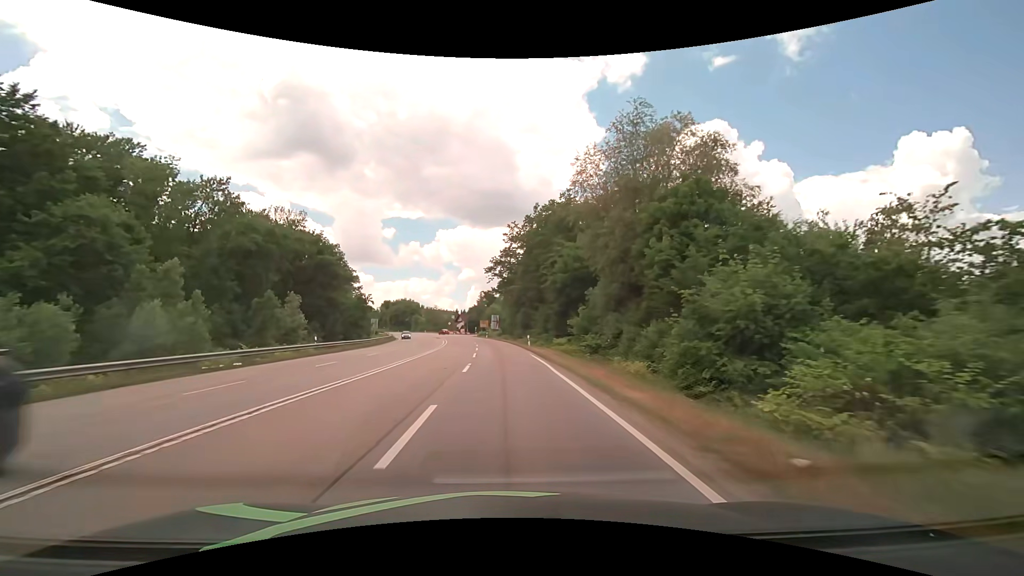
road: secondary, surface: asphalt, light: Day
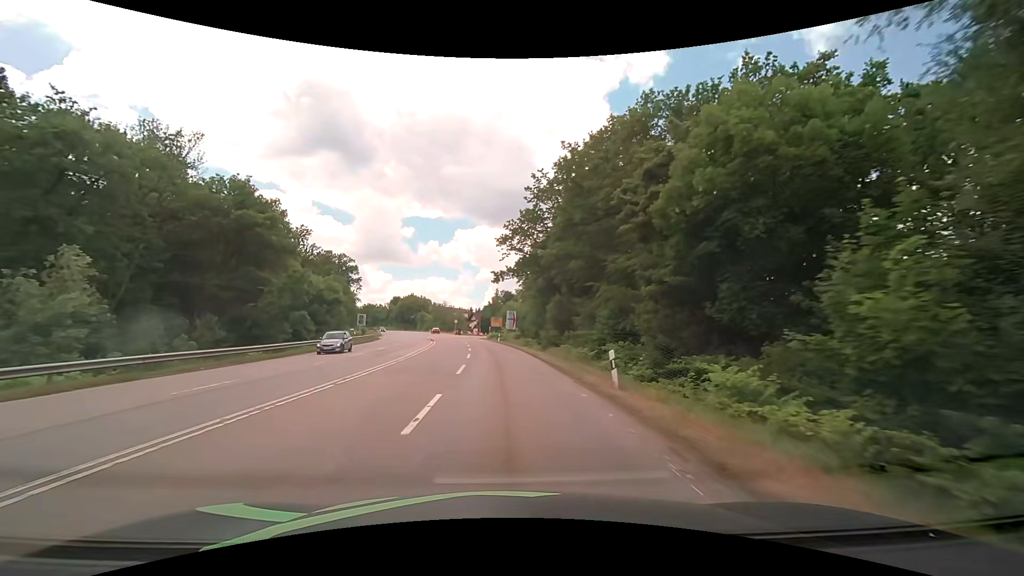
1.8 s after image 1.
(-0.4, +27.3) m; -2°
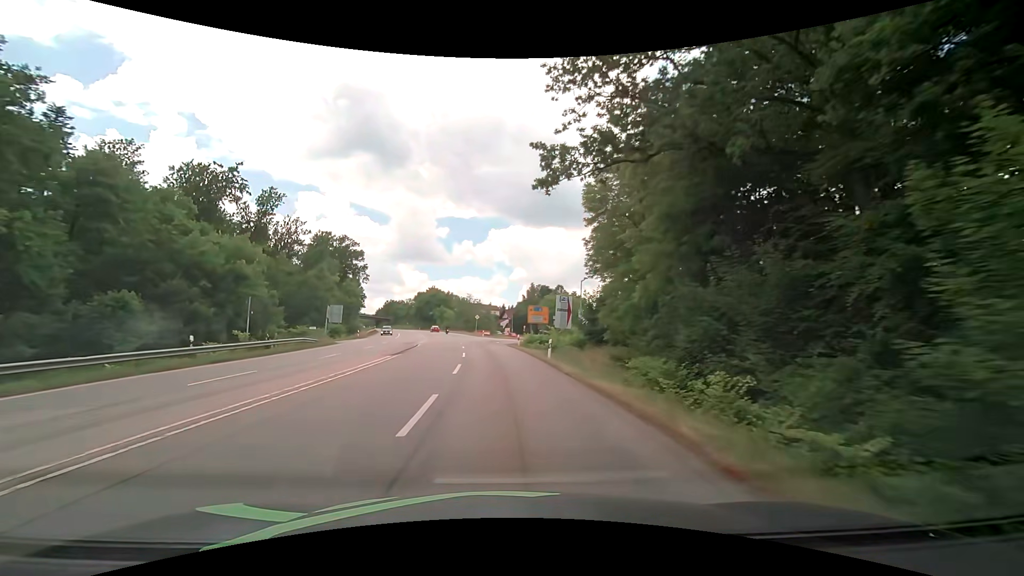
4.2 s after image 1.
(-1.3, +36.5) m; -4°
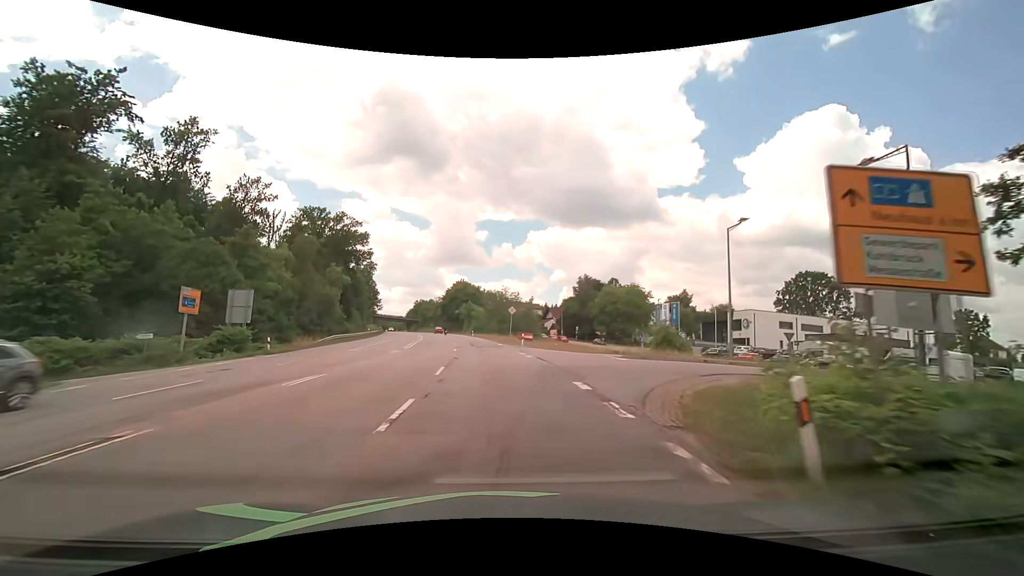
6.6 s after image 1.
(-1.3, +36.7) m; -4°
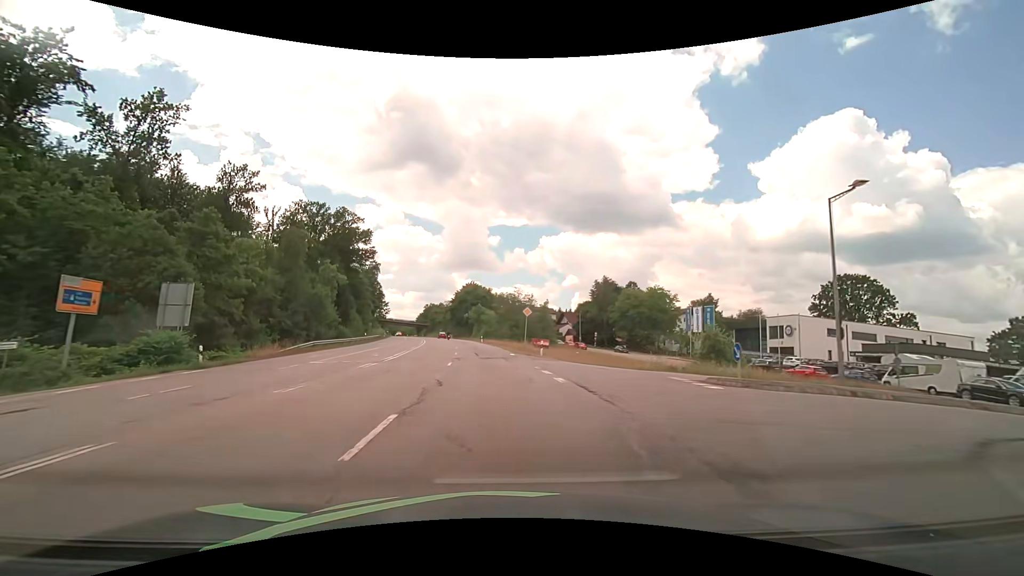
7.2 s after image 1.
(-0.1, +9.2) m; -1°
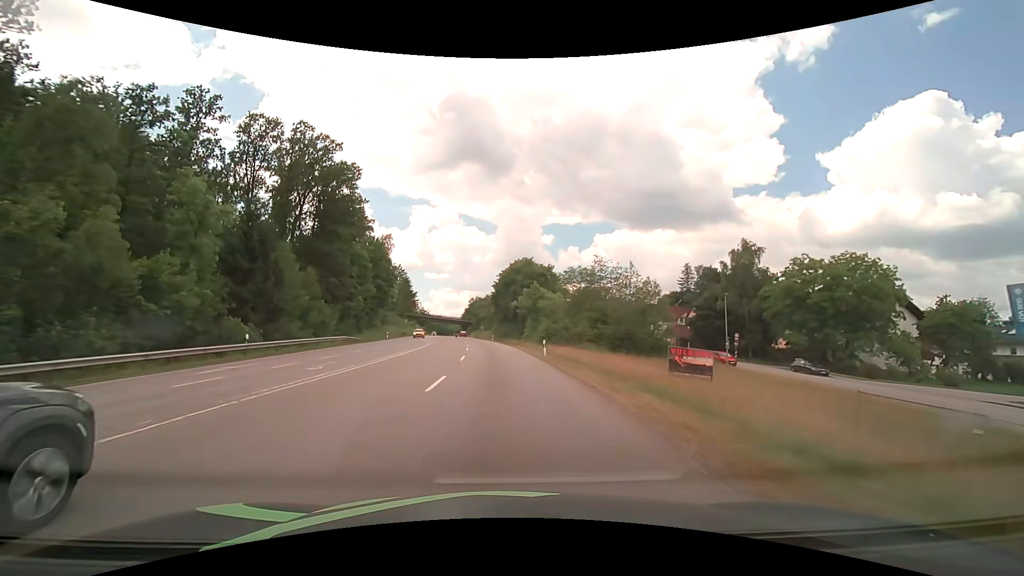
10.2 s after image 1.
(-2.6, +45.7) m; -6°
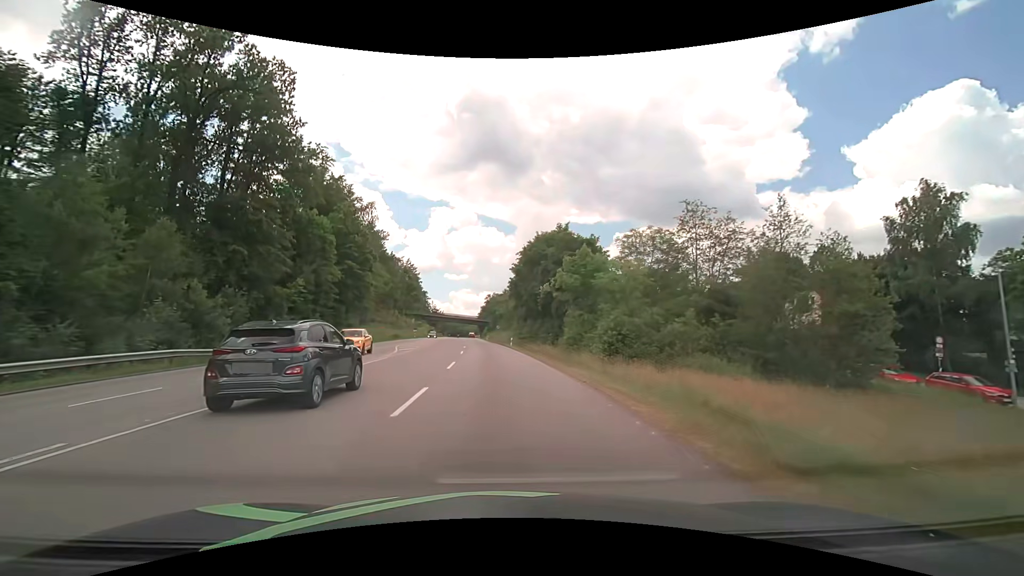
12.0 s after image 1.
(-0.6, +27.5) m; -2°
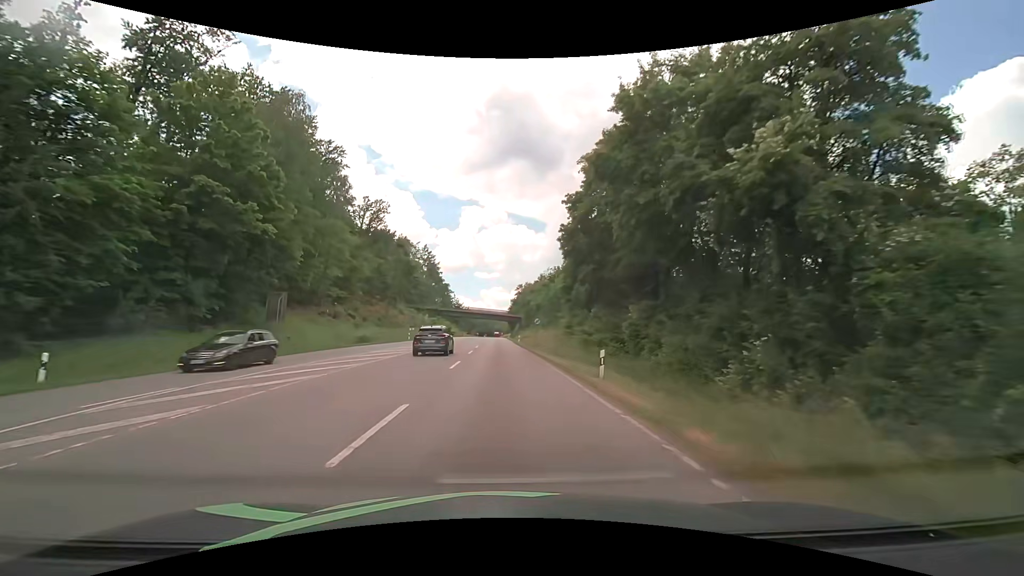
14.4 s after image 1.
(-1.2, +36.7) m; -4°
(0, +10) (0, +20) (0, +30) (-1, +40) (-1, +50) (-1, +60) (-1, +70) (-2, +80) (-2, +90) (-2, +100) m
